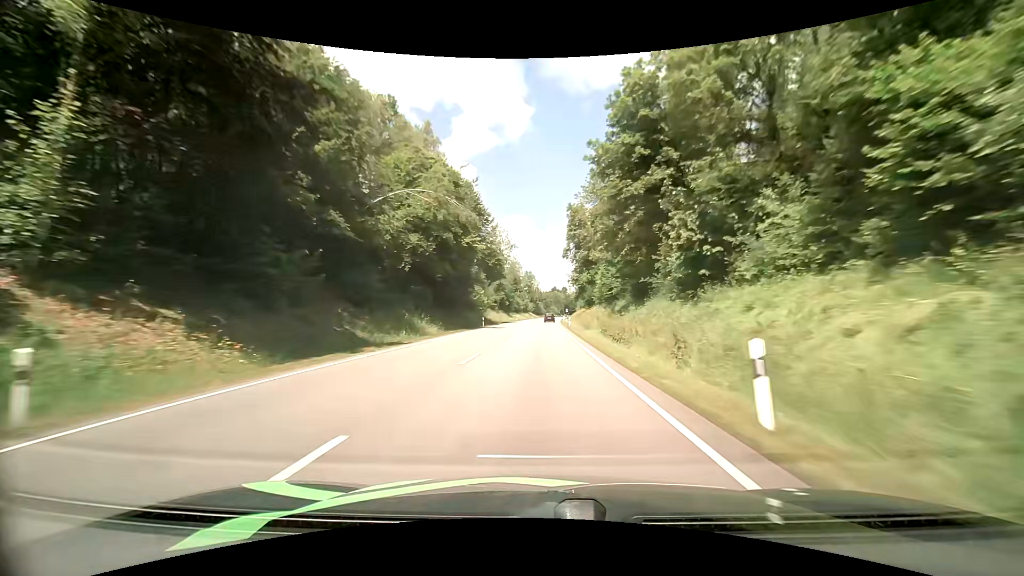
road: primary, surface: asphalt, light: Day
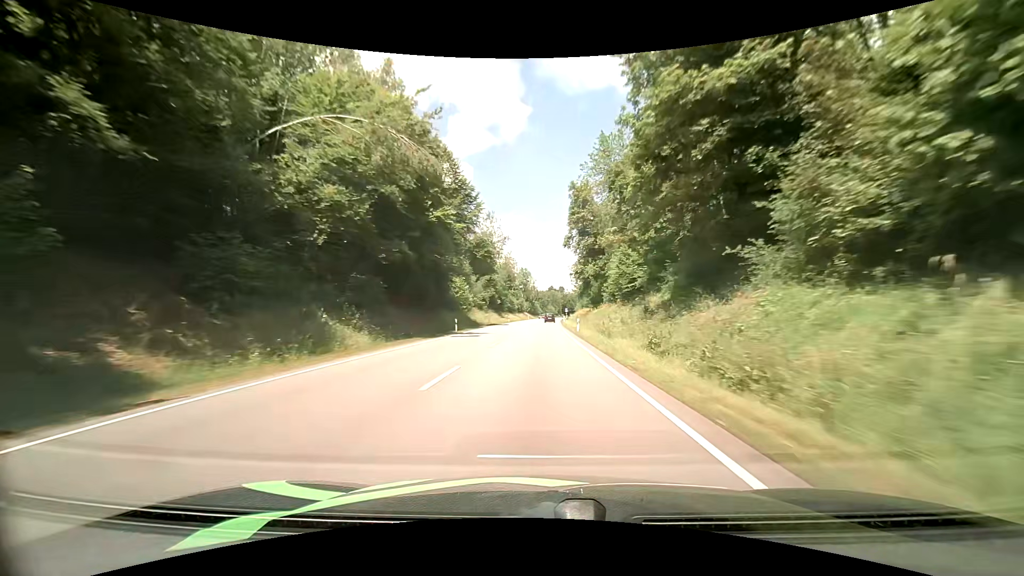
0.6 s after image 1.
(0.0, +16.5) m; 0°
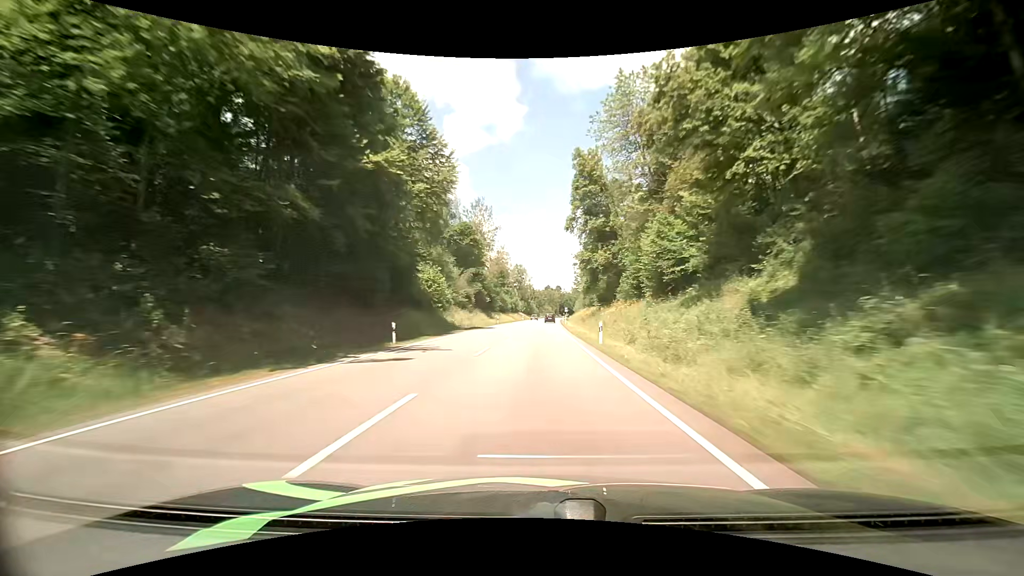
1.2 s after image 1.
(+0.1, +16.5) m; +1°
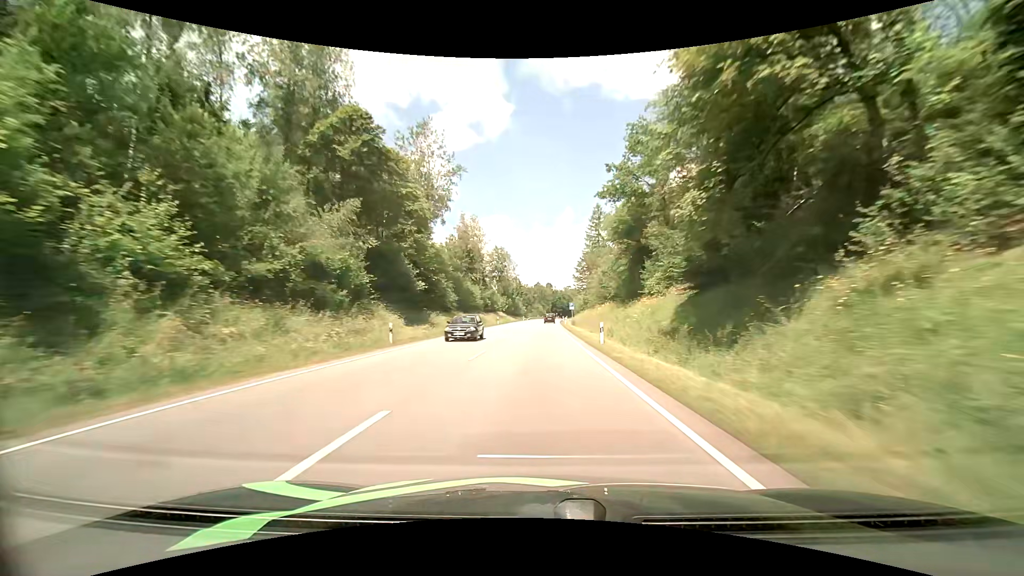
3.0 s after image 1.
(+0.3, +49.2) m; +1°
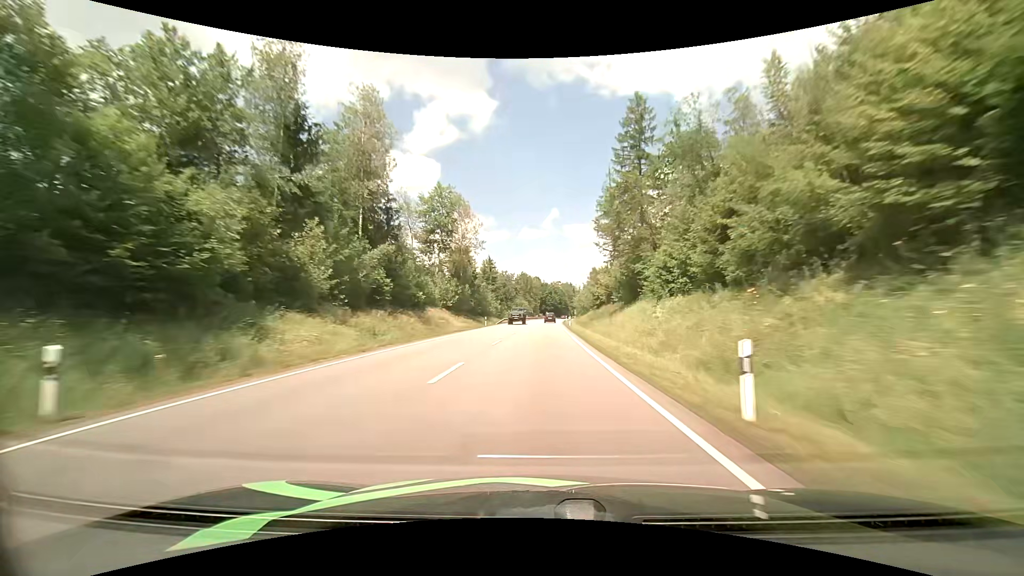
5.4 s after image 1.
(+0.7, +64.9) m; +2°
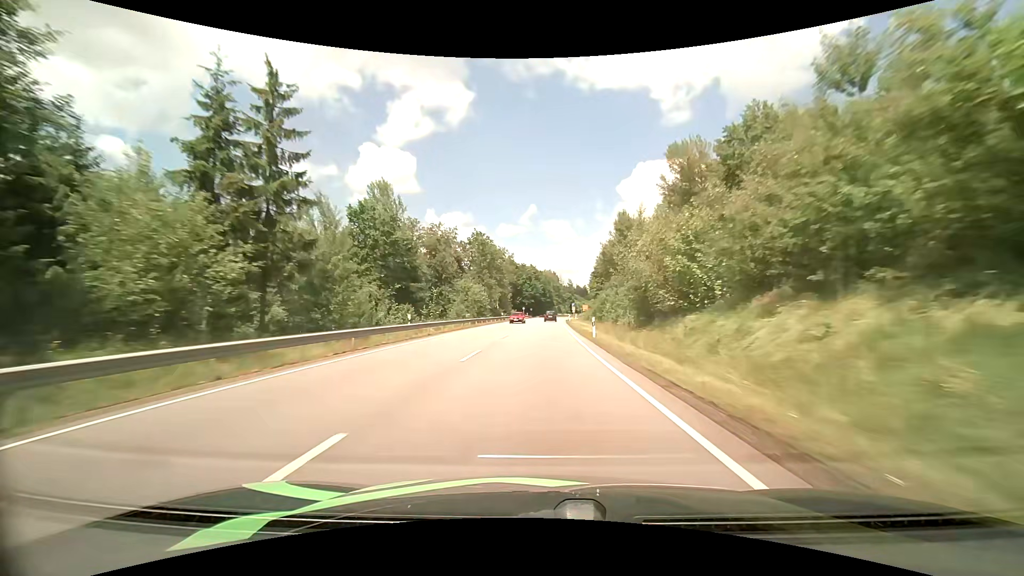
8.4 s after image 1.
(+1.5, +79.8) m; +3°
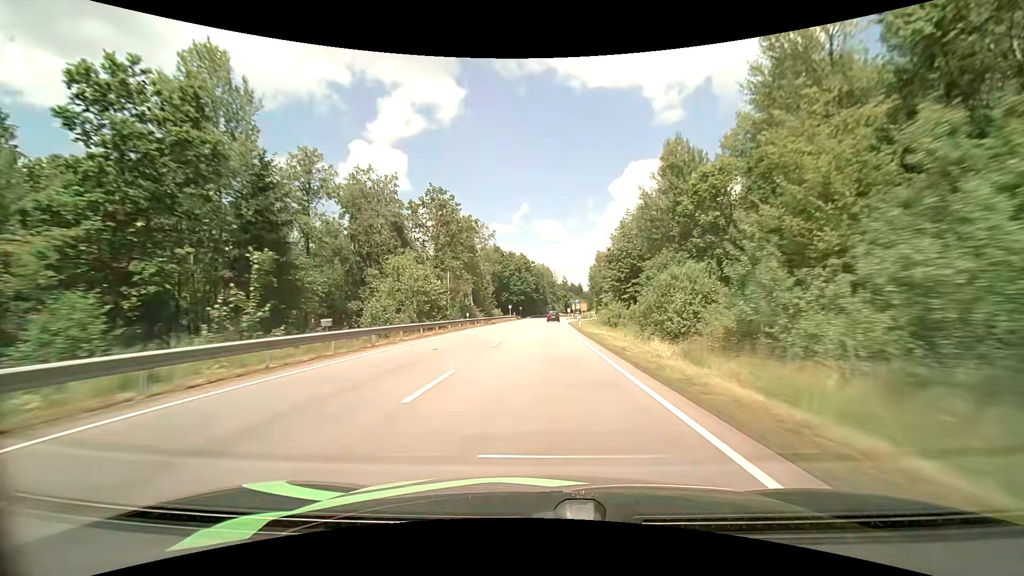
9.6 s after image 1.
(+0.1, +29.7) m; 0°
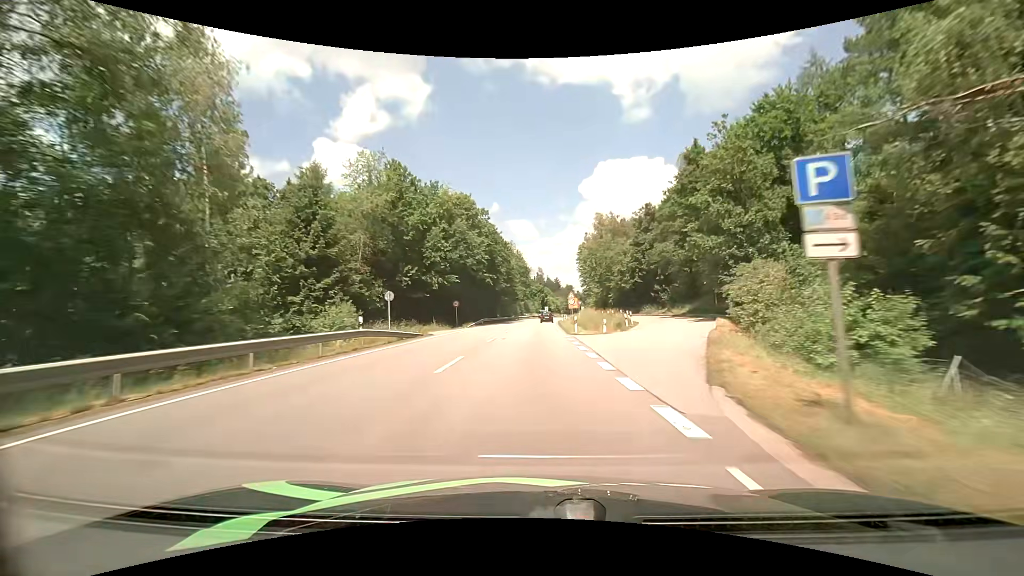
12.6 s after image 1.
(+1.9, +67.8) m; +3°
(0, +10) (0, +20) (0, +30) (0, +40) (+1, +50) (+1, +60) (+1, +70) (+1, +80) (+2, +90) (+2, +100) m
